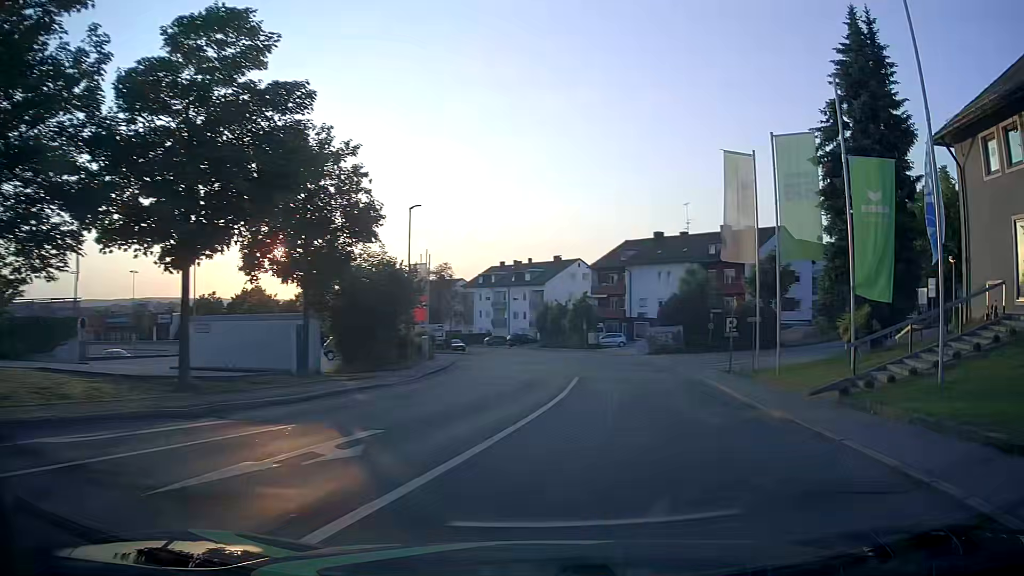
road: residential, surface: asphalt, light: Day
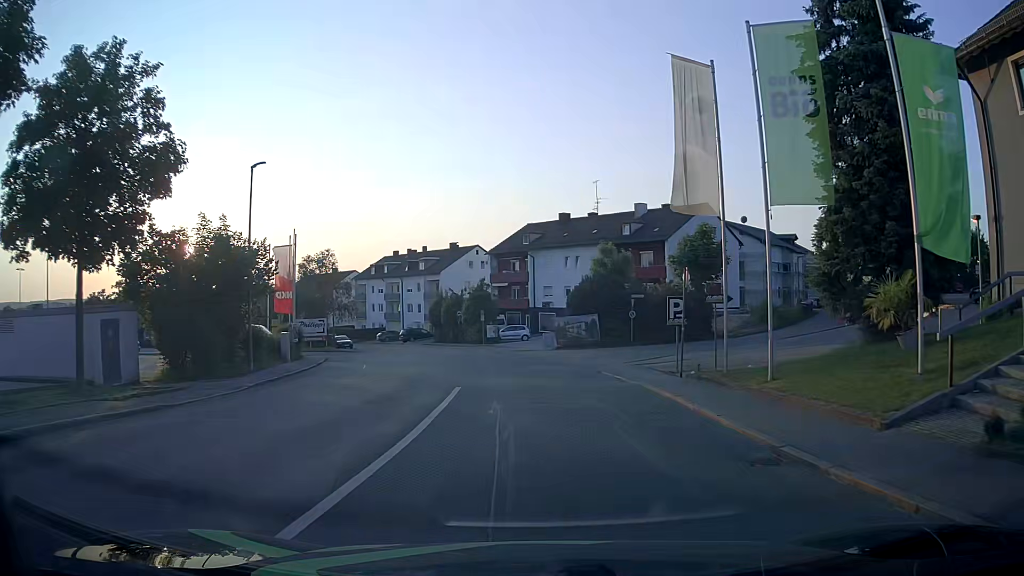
(+0.8, +8.1) m; +8°
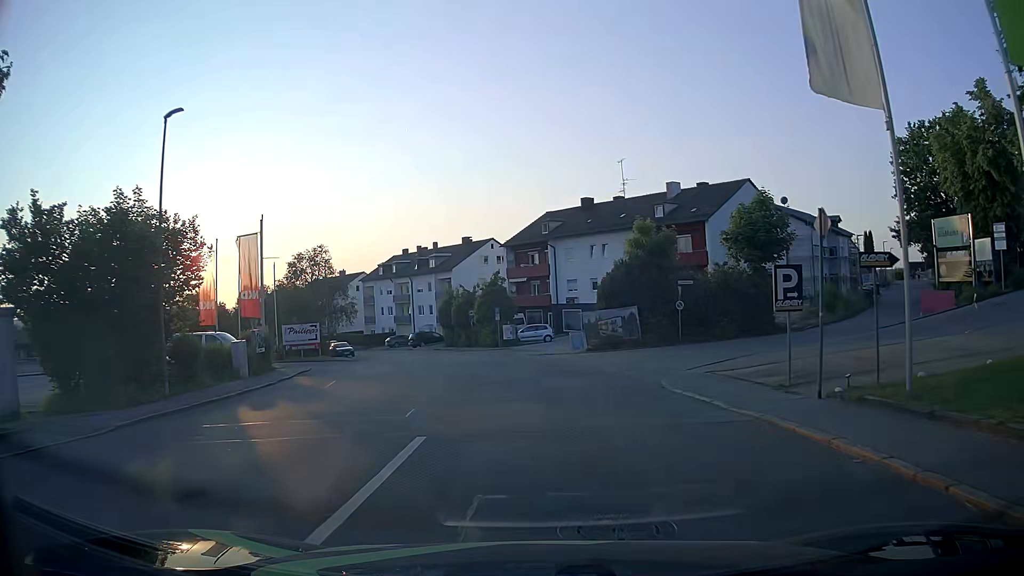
(-0.1, +8.0) m; -2°
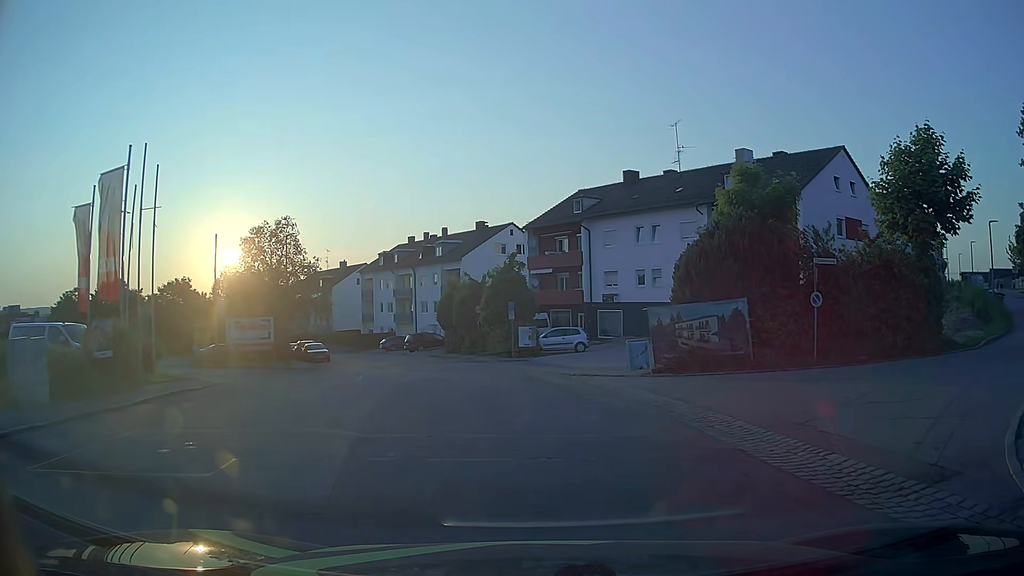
(-0.3, +13.6) m; -3°
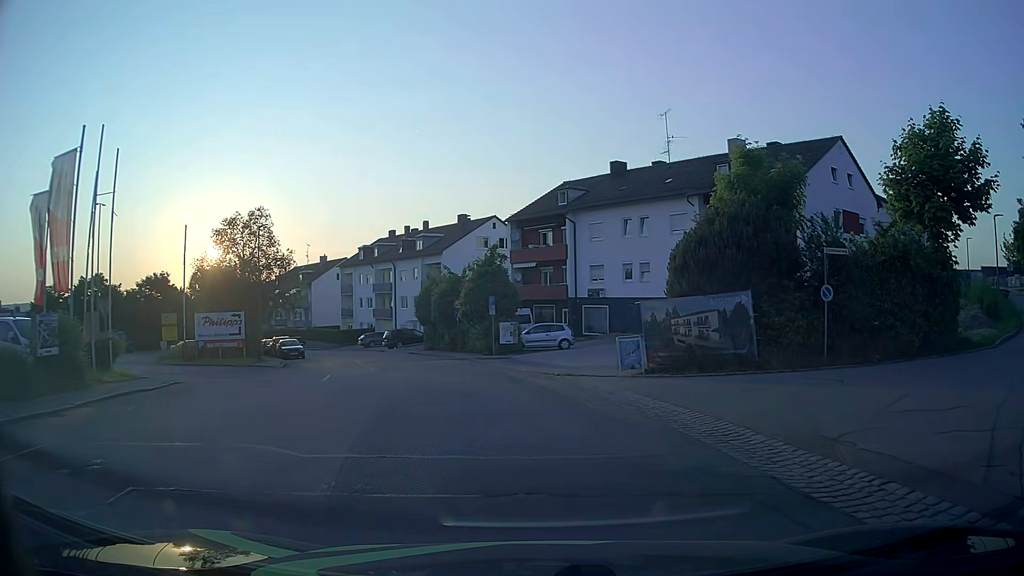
(0.0, +1.8) m; +2°
